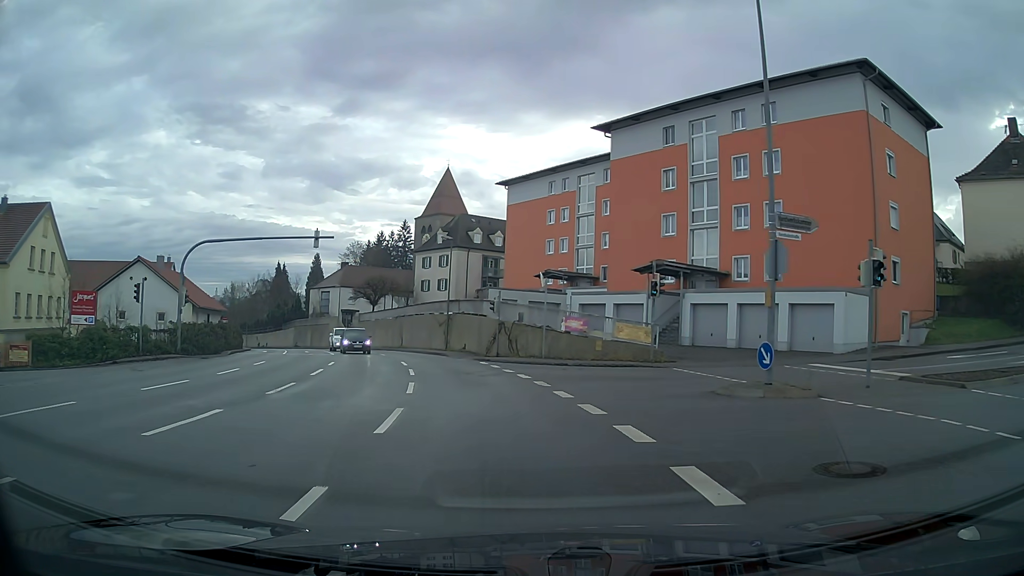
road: tertiary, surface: asphalt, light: Day
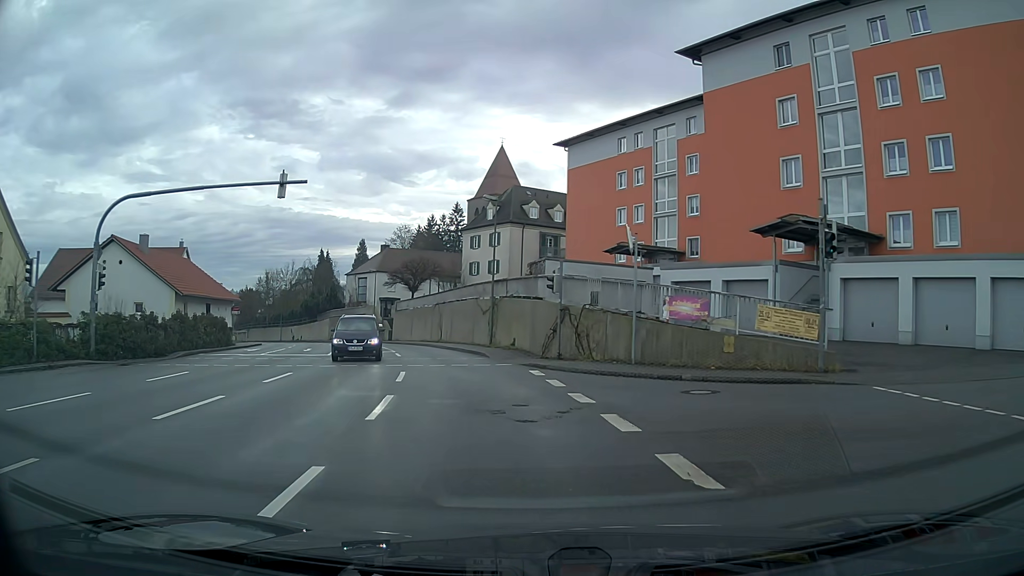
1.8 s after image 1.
(-0.6, +11.9) m; -6°
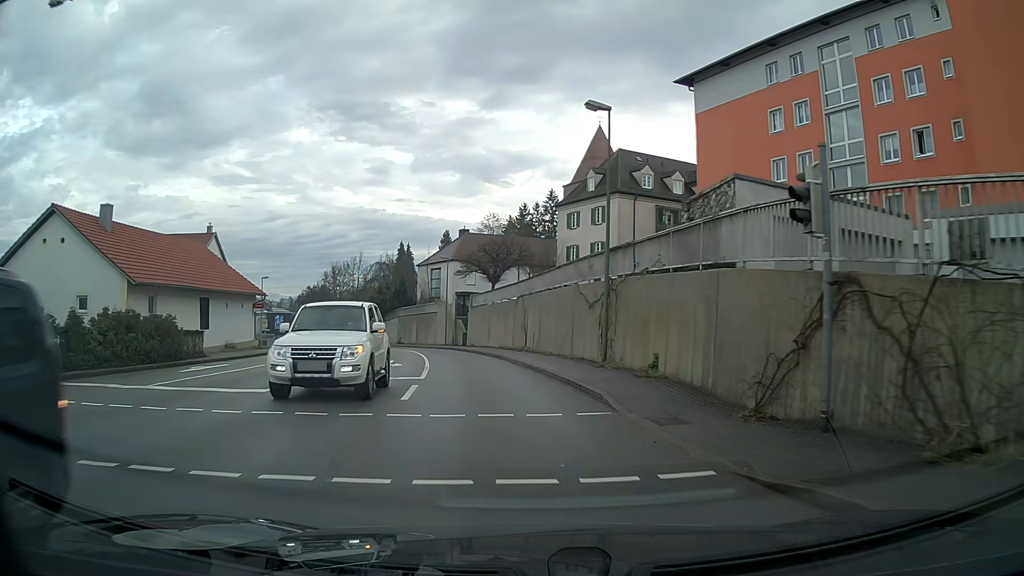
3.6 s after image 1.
(-1.2, +15.7) m; -8°
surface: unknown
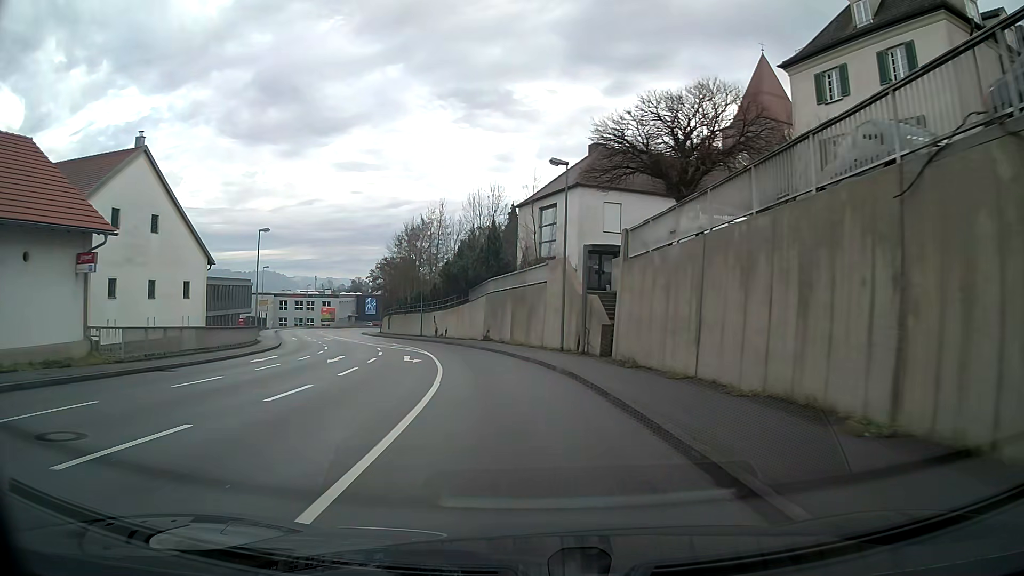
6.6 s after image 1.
(-3.3, +32.5) m; -11°
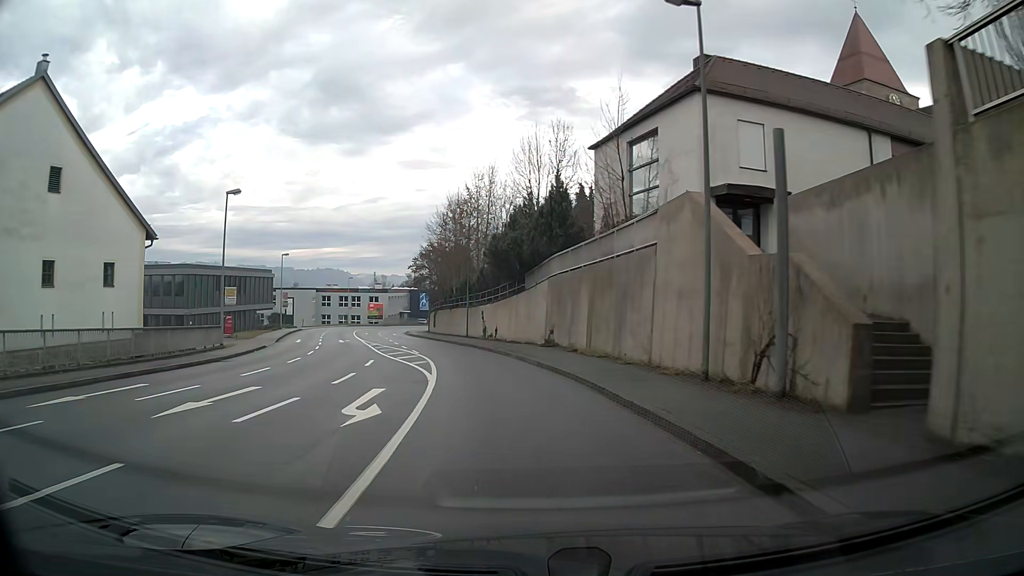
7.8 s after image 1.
(-0.7, +14.8) m; -6°
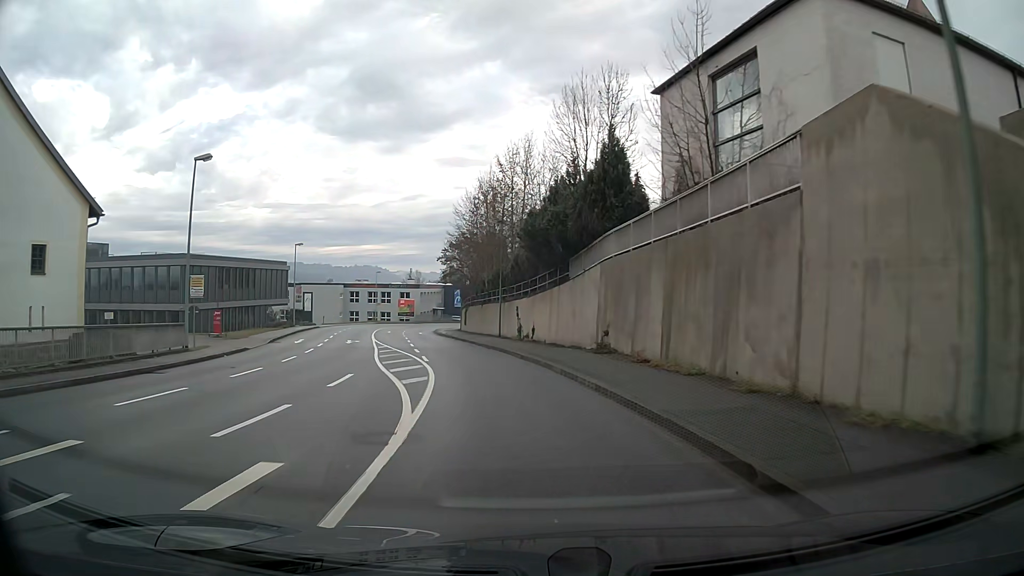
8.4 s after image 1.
(-0.2, +7.6) m; -3°
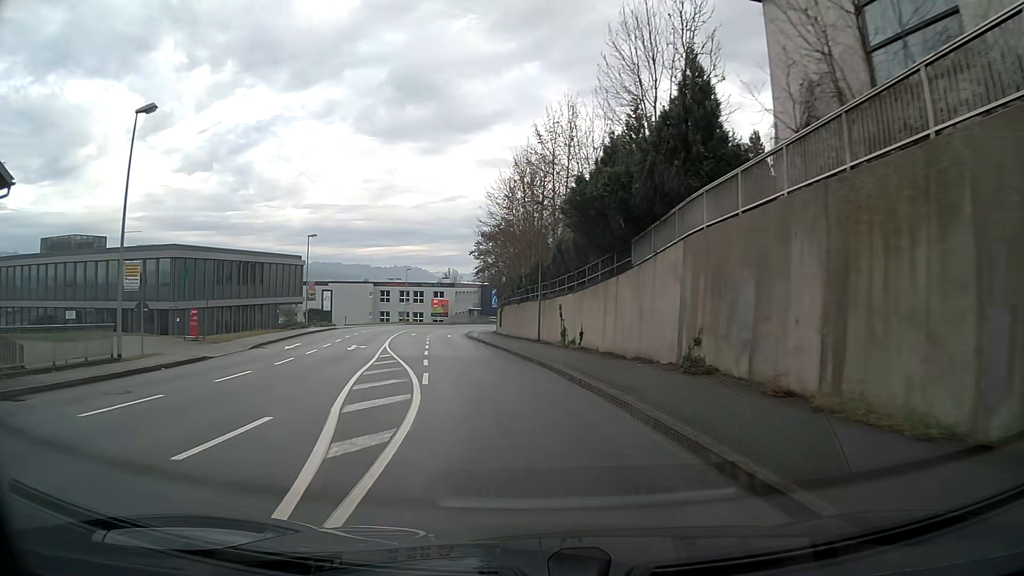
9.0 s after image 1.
(-0.2, +7.7) m; -3°
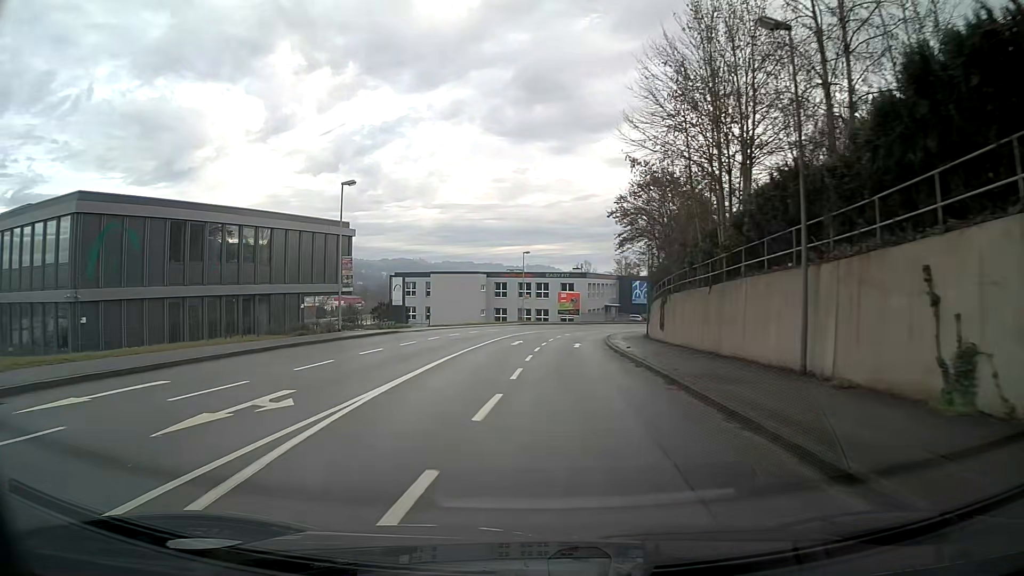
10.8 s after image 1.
(-2.3, +23.5) m; -11°
(0, +10) (0, +20) (0, +30) (+1, +40) (+3, +50) (+5, +59) (+9, +69) (+13, +78) (+19, +86) (+25, +94) m
